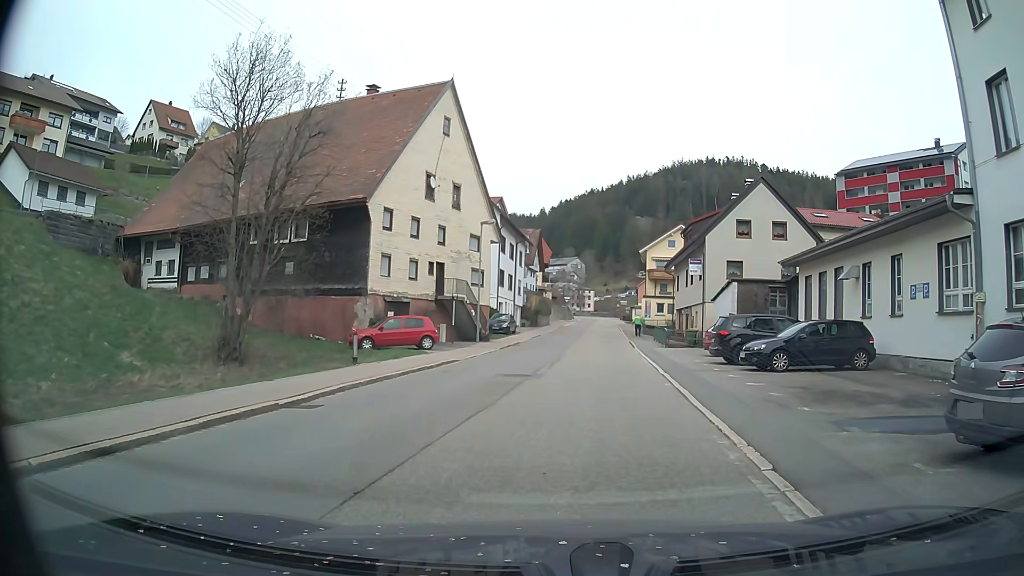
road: secondary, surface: asphalt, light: Day
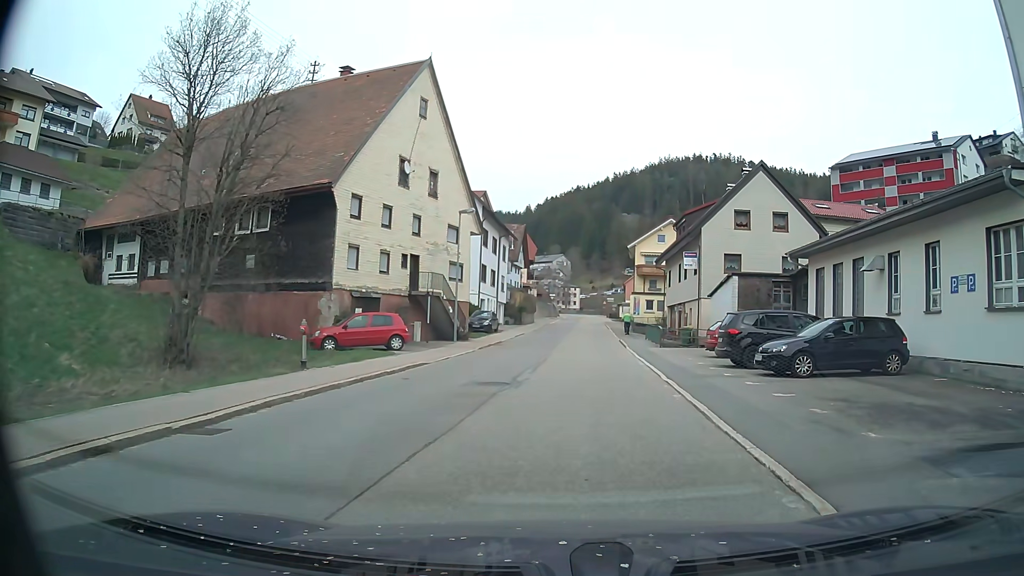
(+0.1, +3.1) m; +3°
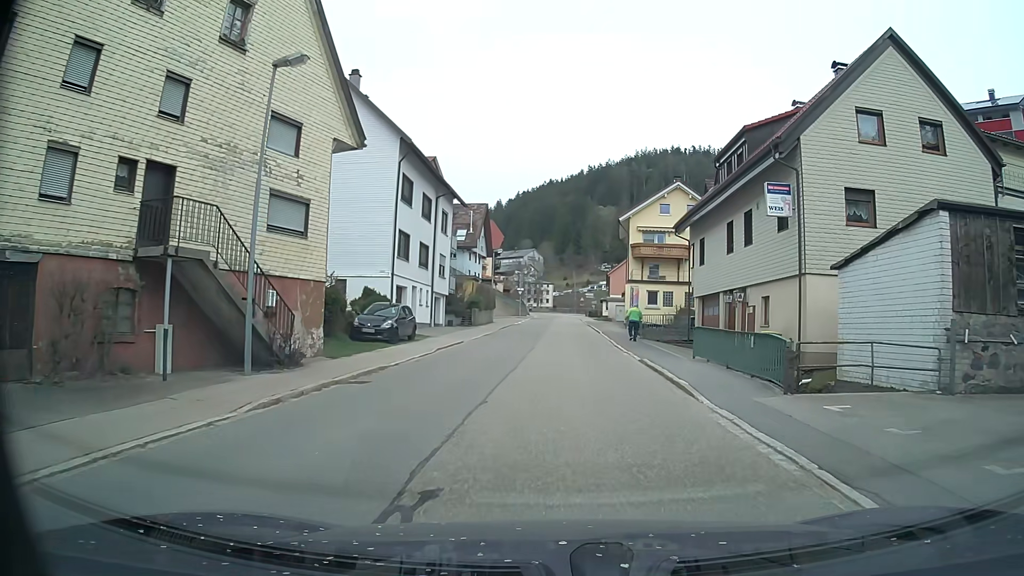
(+0.2, +20.7) m; +1°
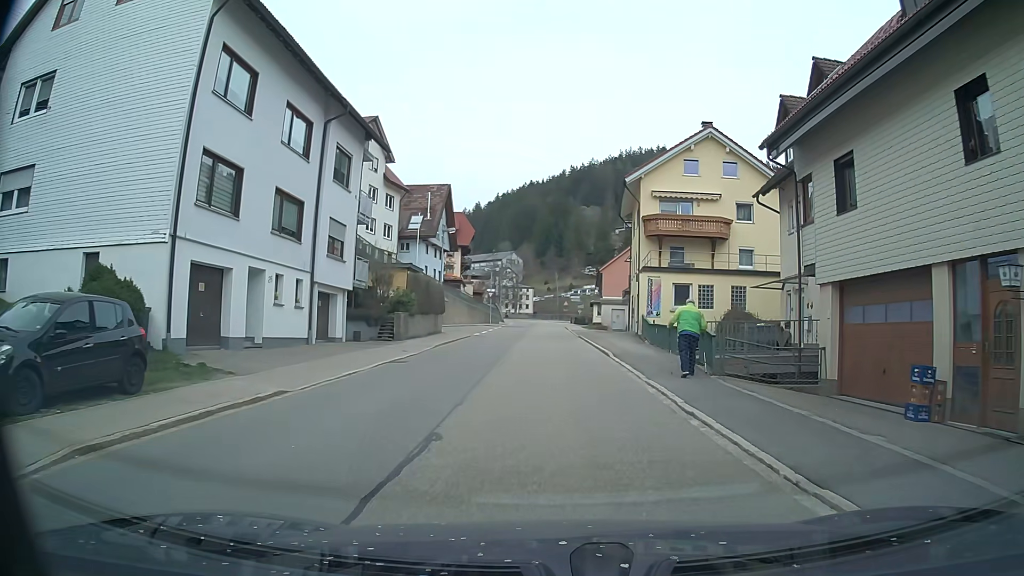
(+0.4, +18.5) m; +2°
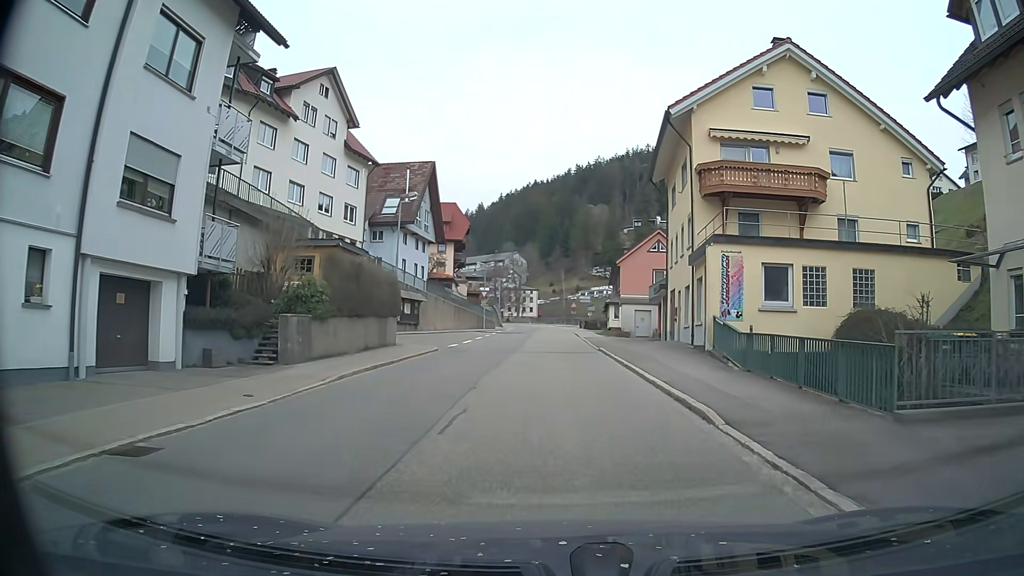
(-0.1, +13.4) m; 0°
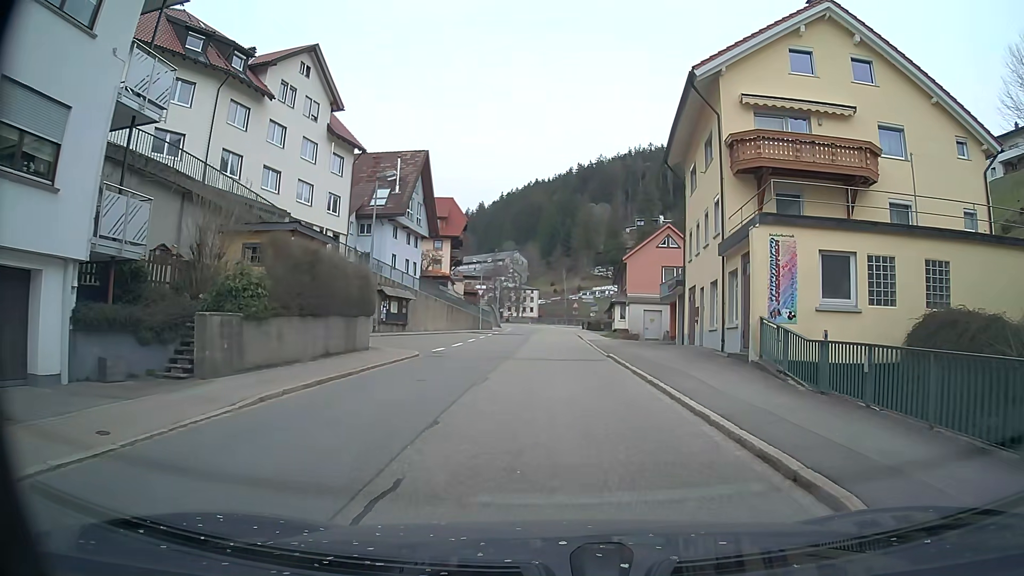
(-0.1, +4.3) m; -1°
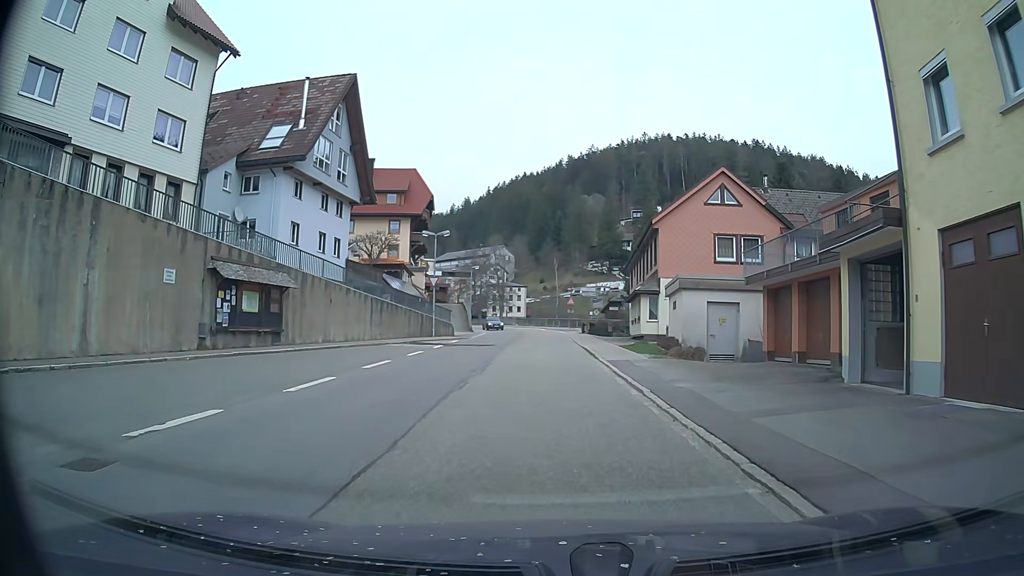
(+0.2, +20.2) m; +1°
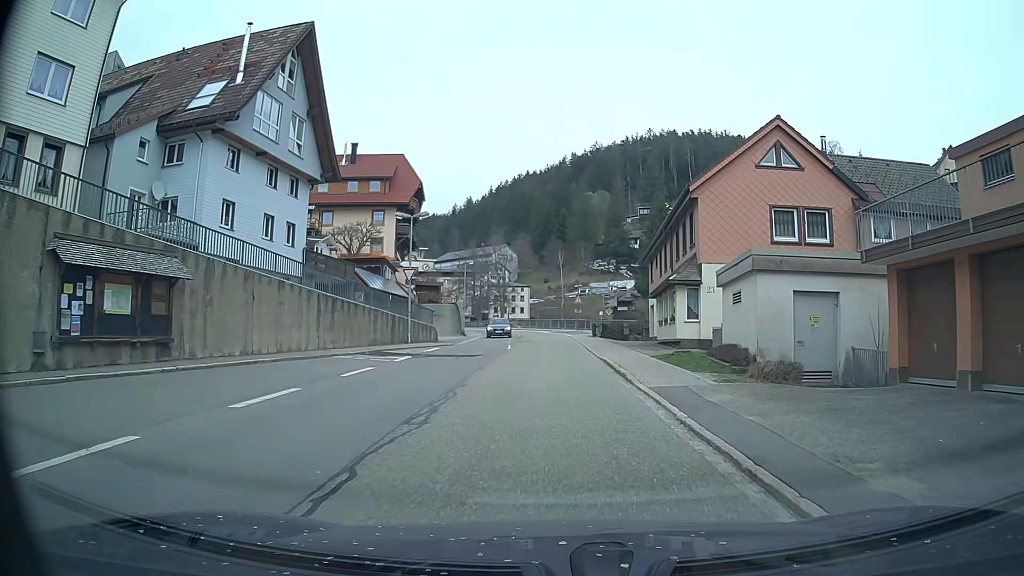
(0.0, +8.5) m; +1°
(0, +10) (0, +20) (-1, +30) (-1, +40) (-2, +50) (-2, +60) (-5, +70) (-8, +79) (-14, +87) (-20, +95) m
